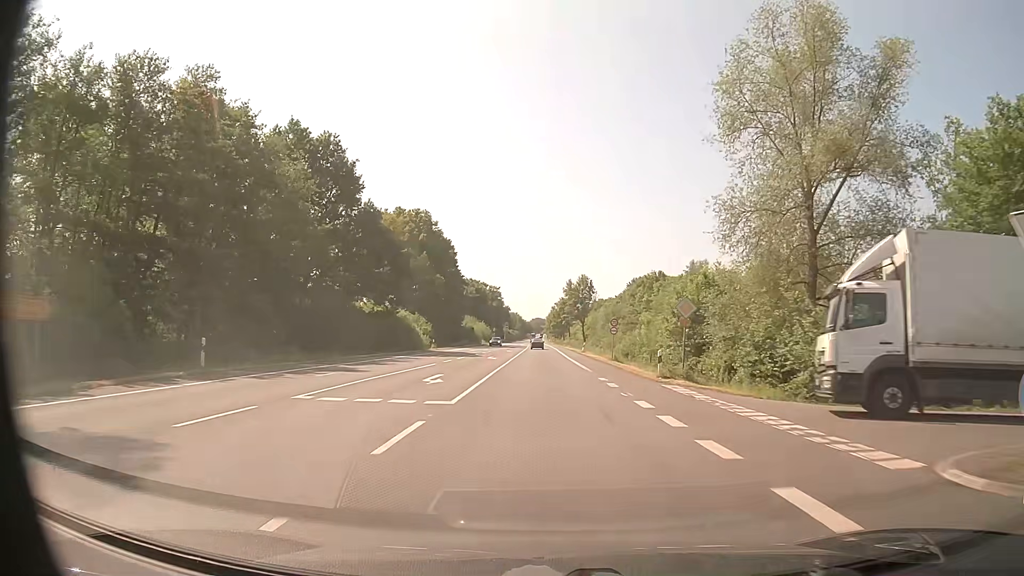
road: primary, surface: asphalt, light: Day
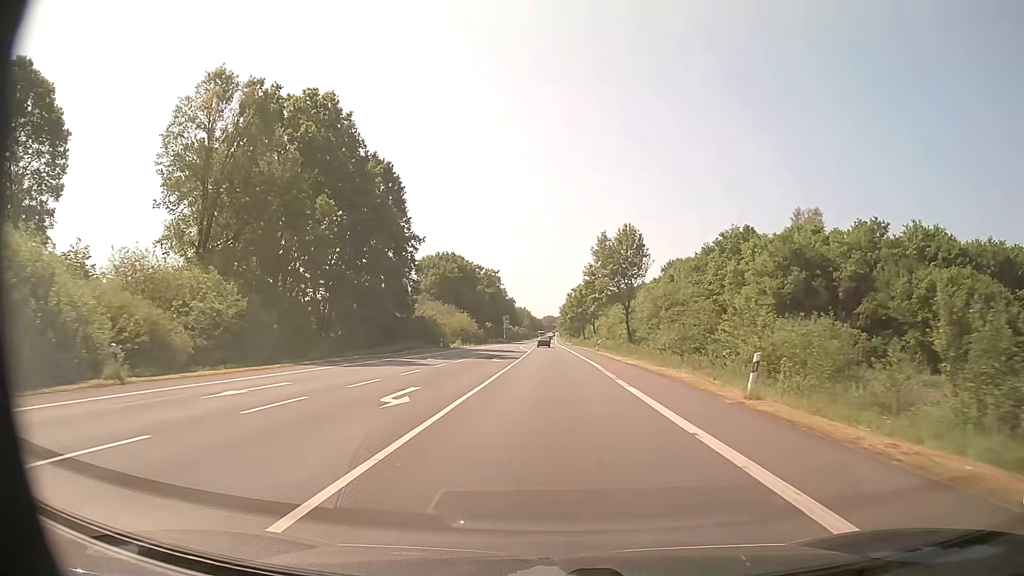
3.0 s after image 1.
(-0.7, +56.4) m; -1°
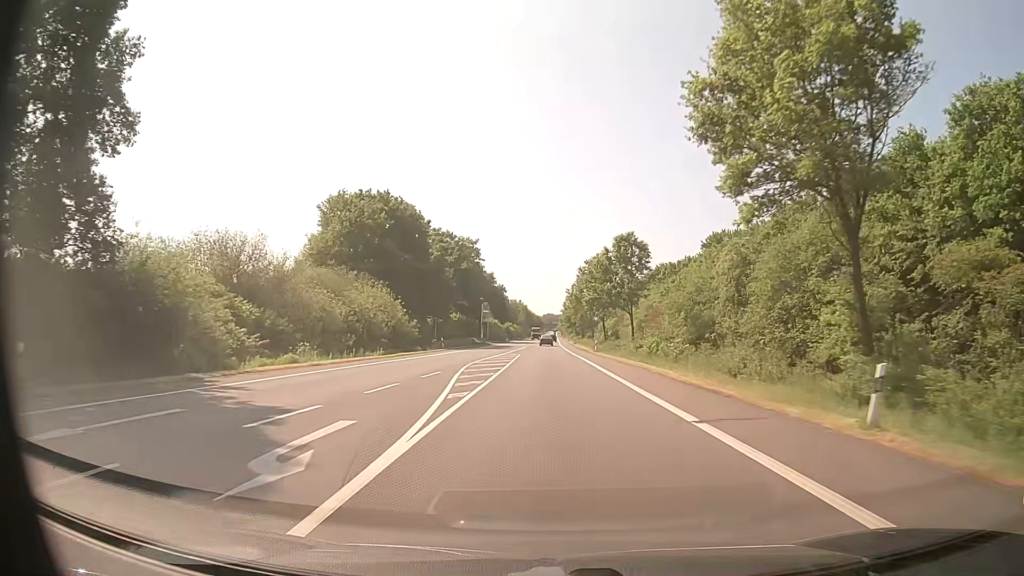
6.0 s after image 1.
(-0.1, +56.5) m; 0°
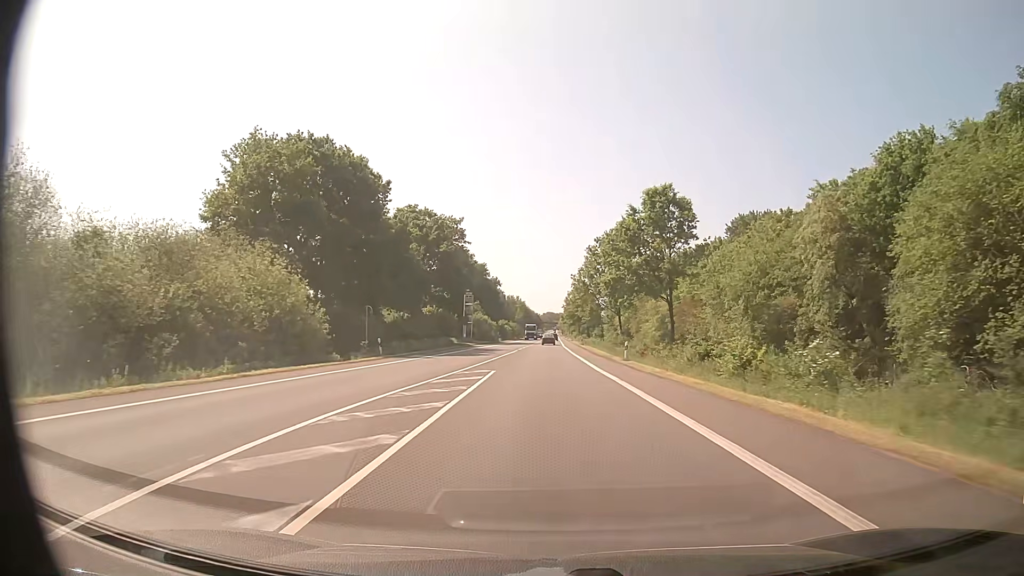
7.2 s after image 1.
(0.0, +22.6) m; 0°
(0, +10) (0, +20) (0, +30) (0, +40) (0, +50) (0, +60) (0, +70) (0, +80) (0, +90) (0, +100) m
